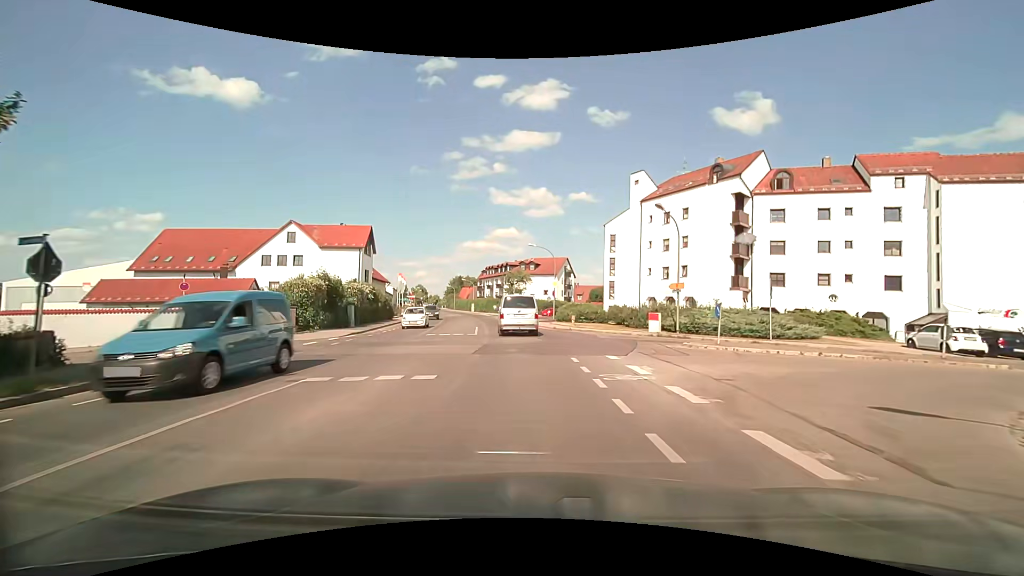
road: secondary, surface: asphalt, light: Day
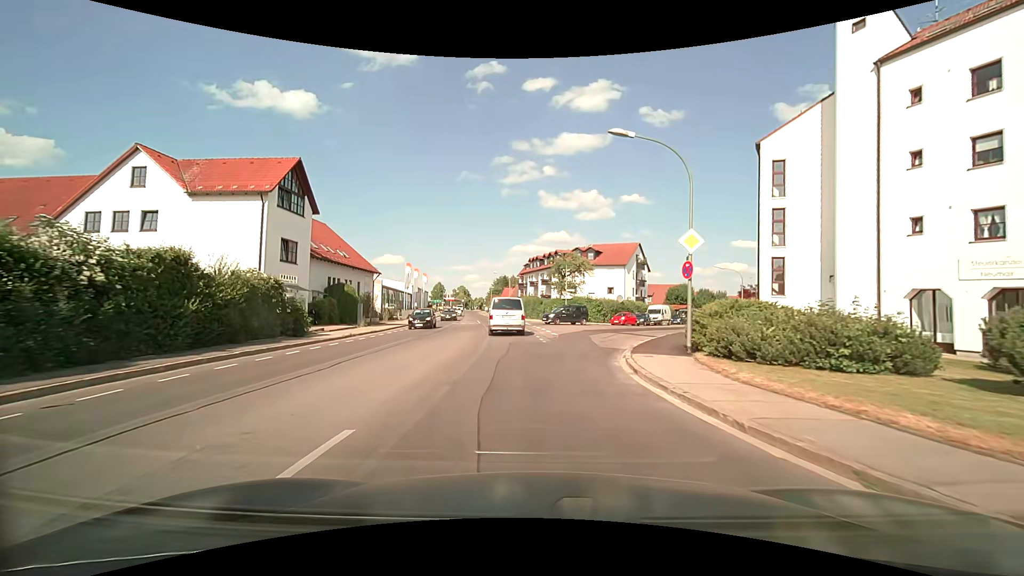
(-1.6, +30.1) m; -6°
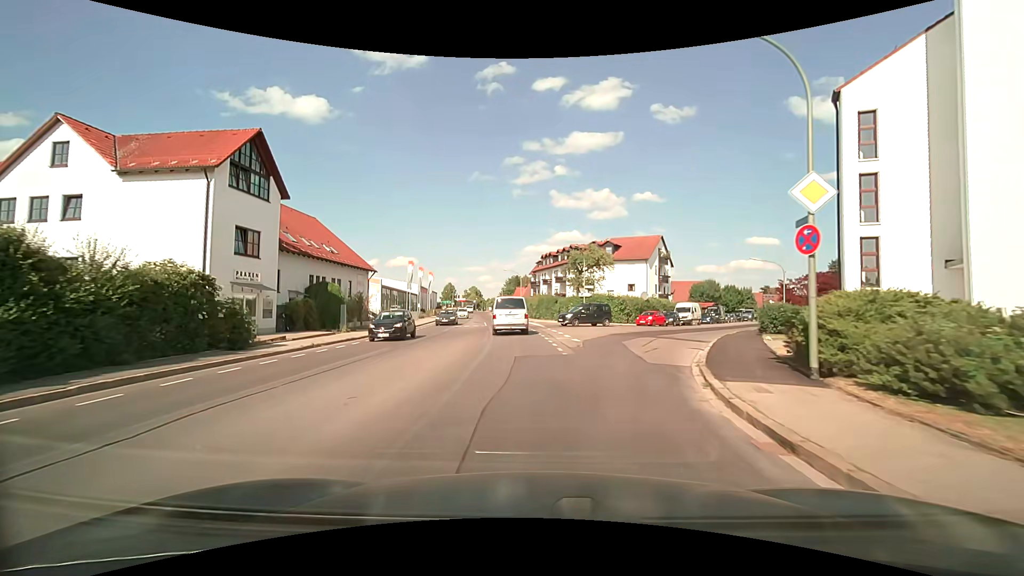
(-0.1, +6.2) m; -2°
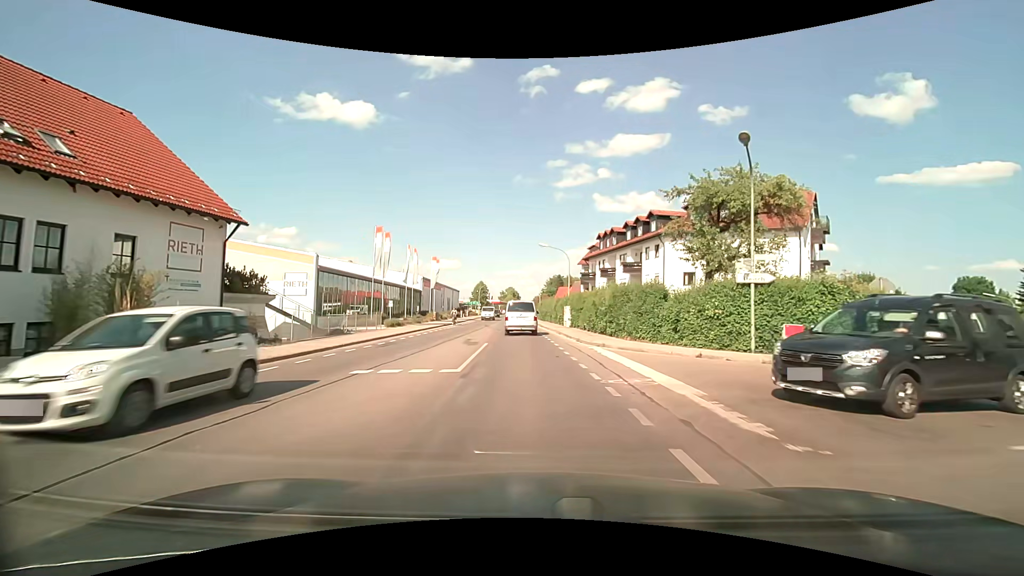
(-1.2, +30.3) m; -4°
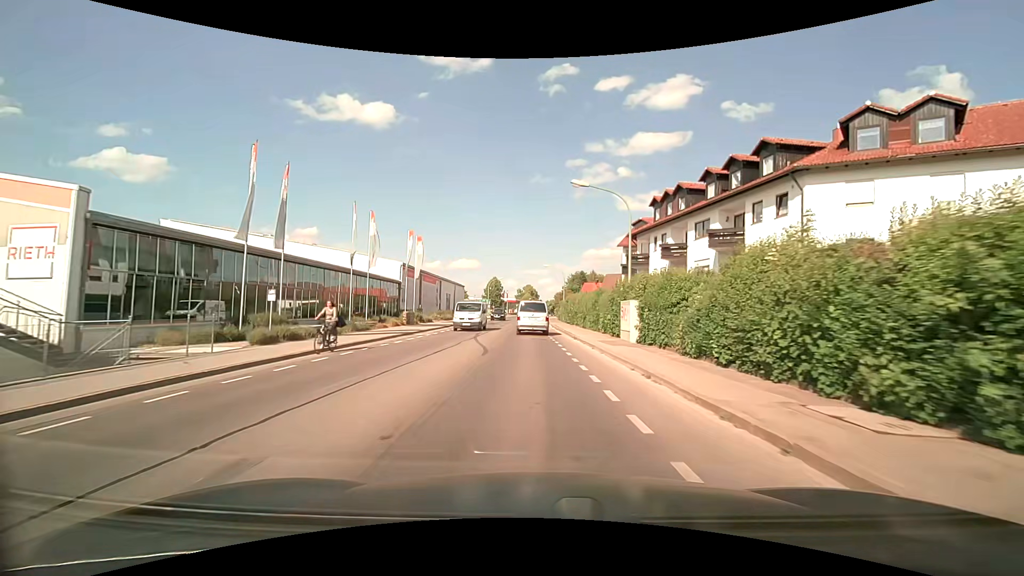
(-0.5, +20.7) m; -2°
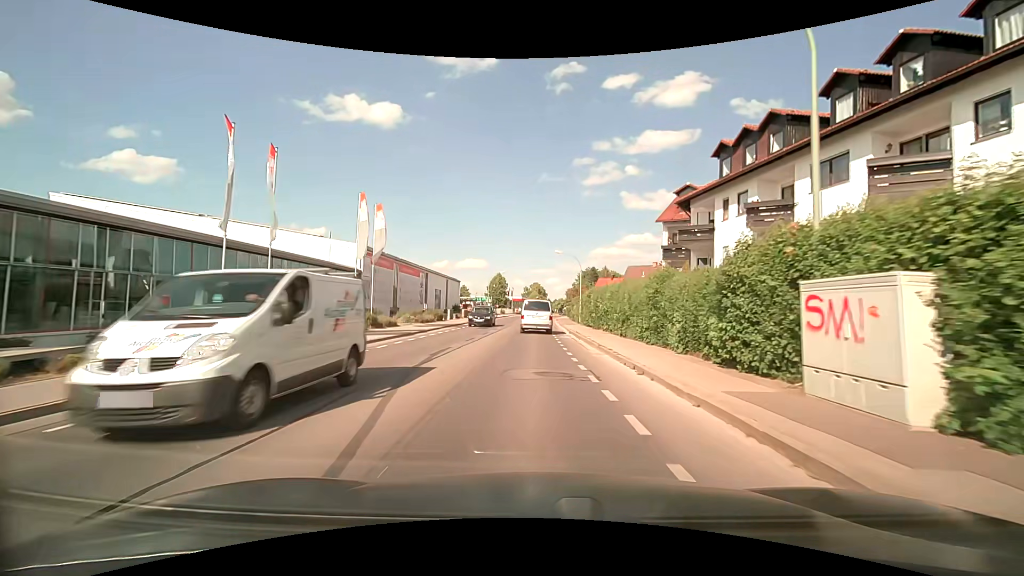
(-0.2, +14.1) m; -1°
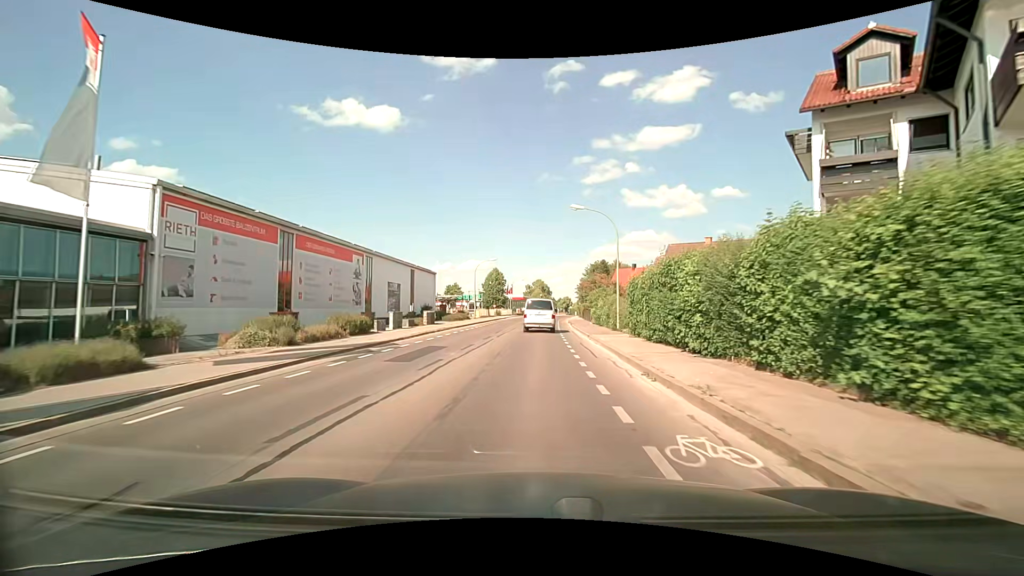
(-0.2, +21.5) m; 0°
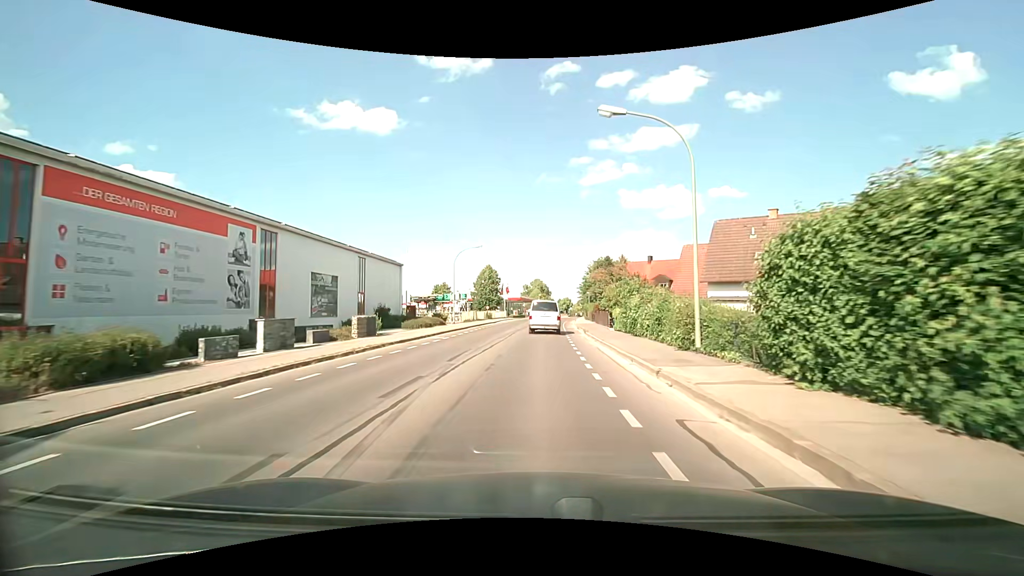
(-0.1, +14.2) m; 0°
(0, +10) (0, +20) (0, +30) (+1, +40) (+1, +50) (+2, +60) (+3, +70) (+4, +80) (+5, +90) (+6, +100) m
